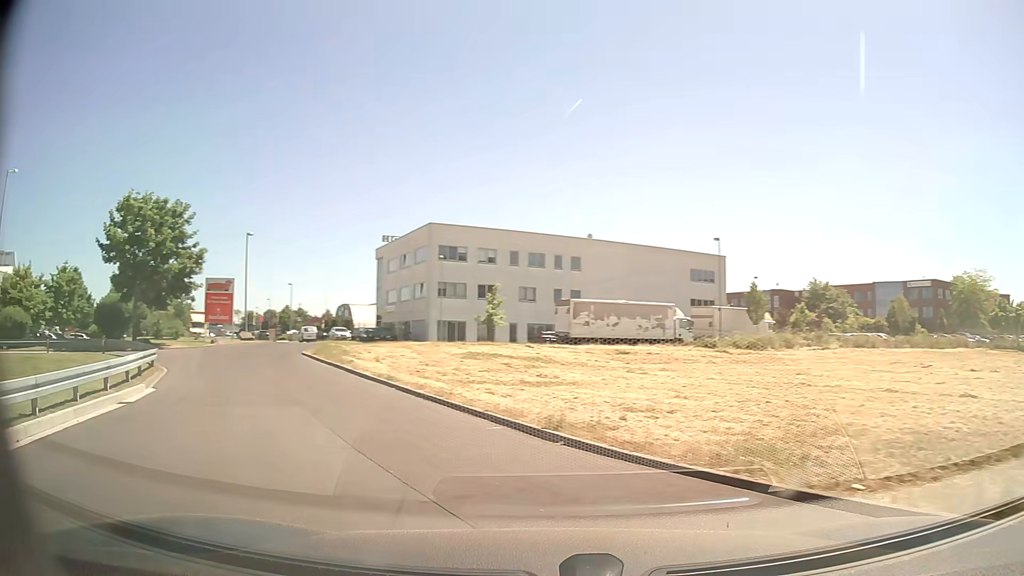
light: Day
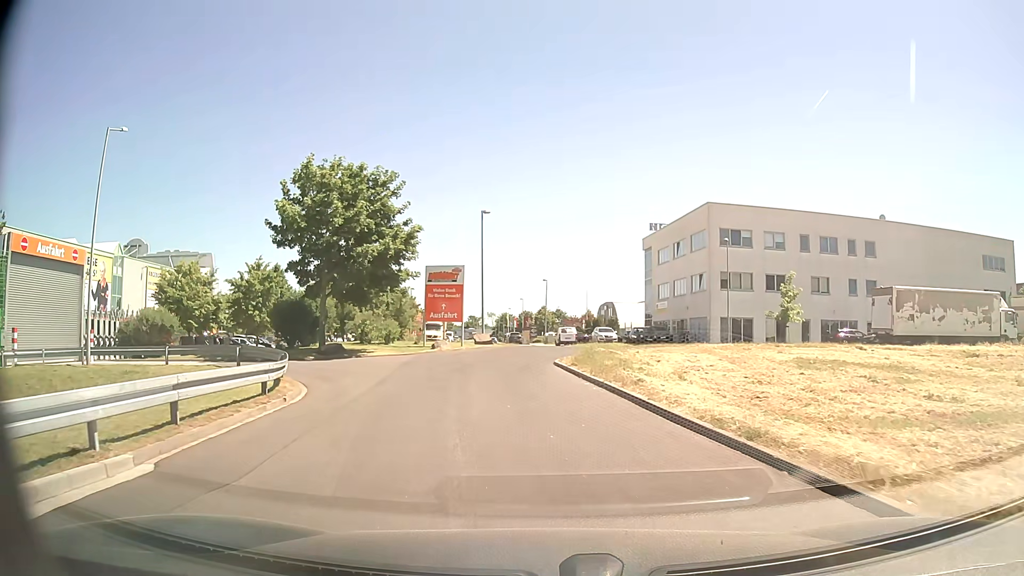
(-2.7, +10.0) m; -21°
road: service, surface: paved
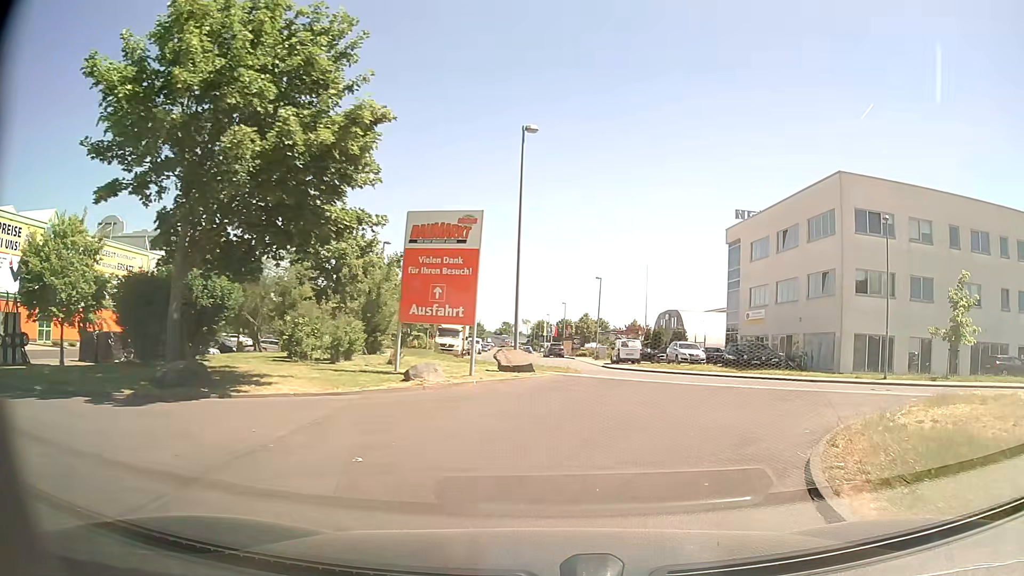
(-1.7, +17.3) m; -4°
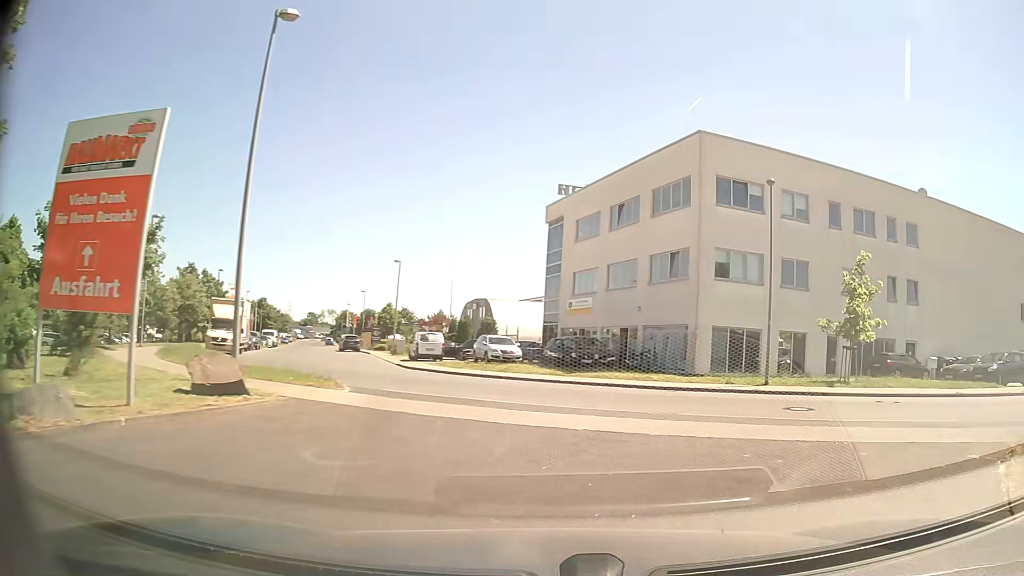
(+0.9, +7.5) m; +17°
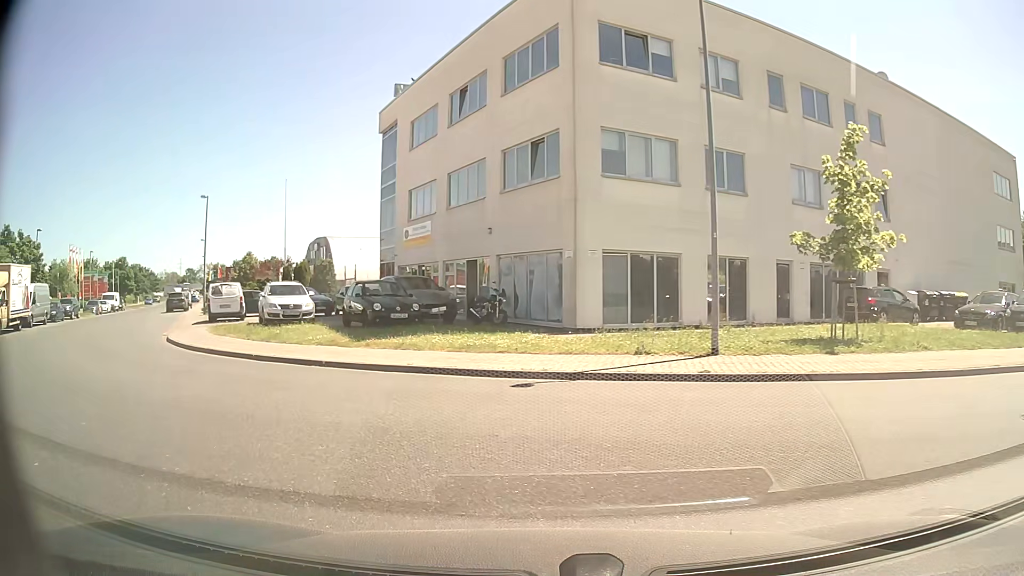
(+2.5, +11.3) m; +11°
